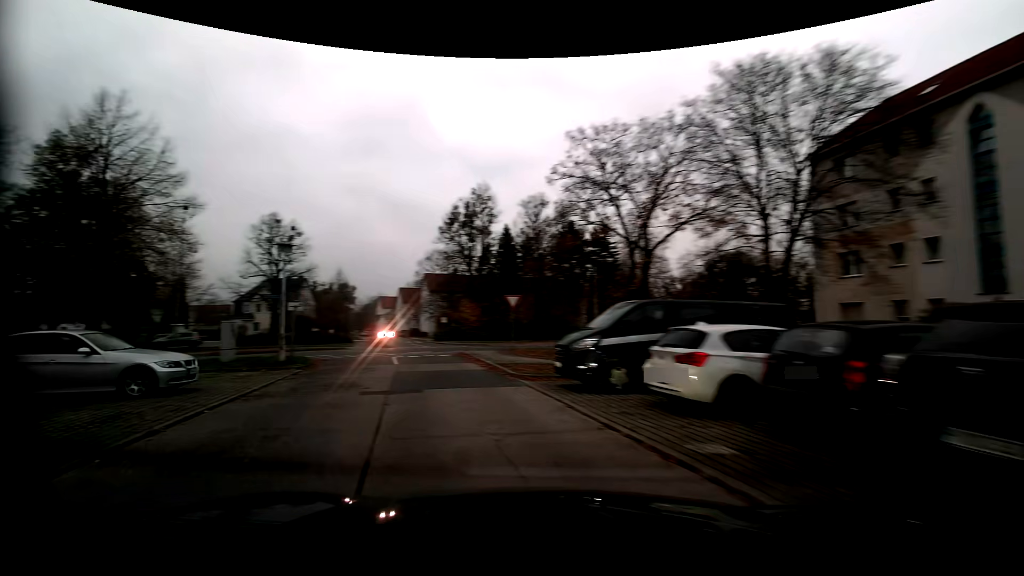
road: residential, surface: asphalt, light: Day
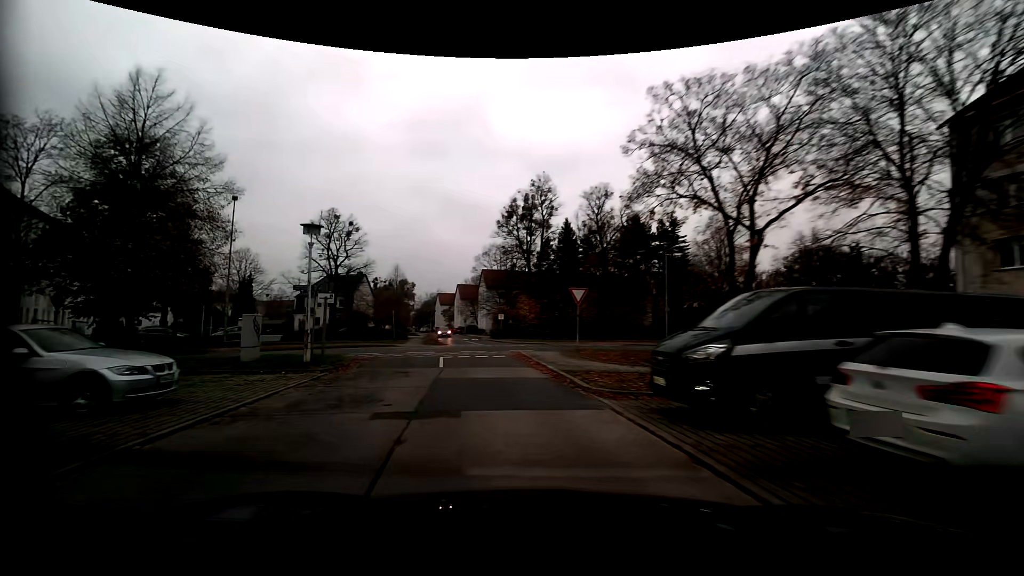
(-0.3, +3.5) m; -7°
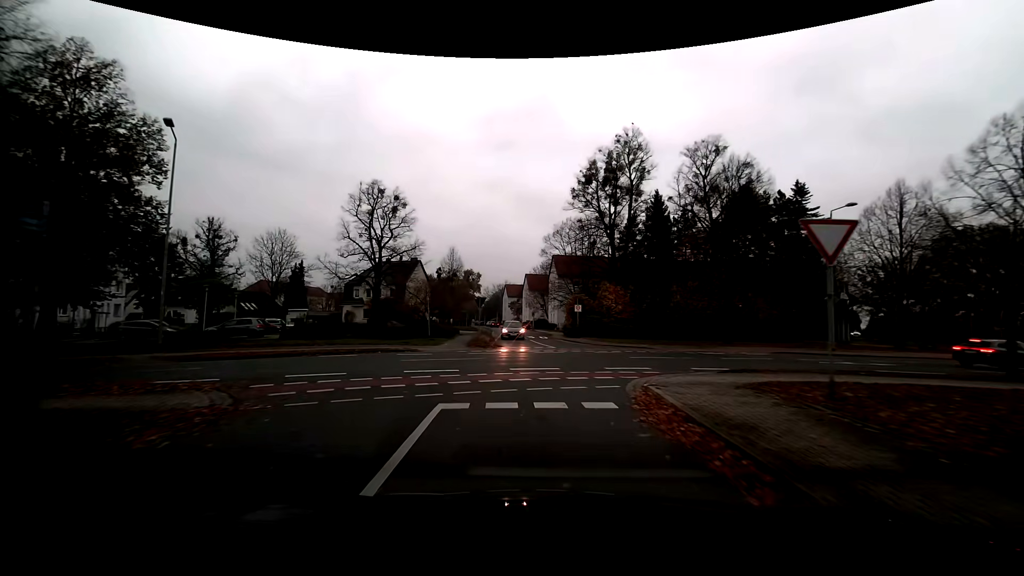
(-1.1, +13.4) m; -8°
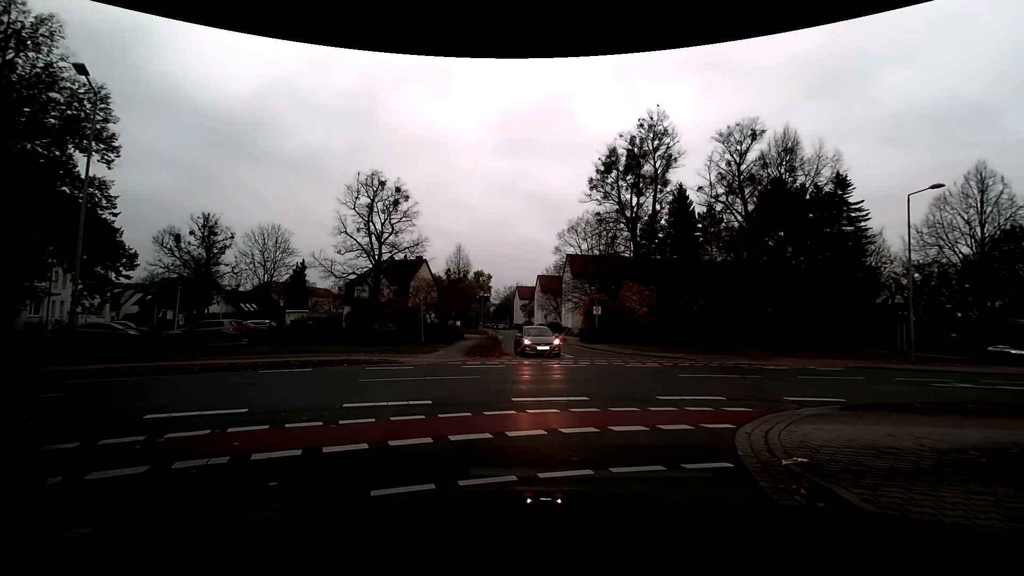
(0.0, +4.4) m; 0°
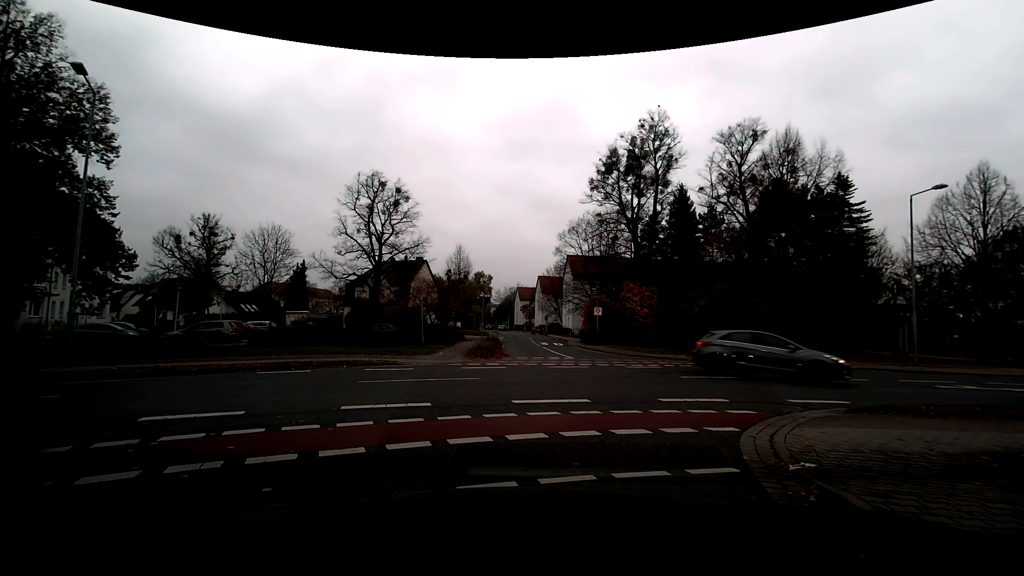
(0.0, +0.2) m; 0°
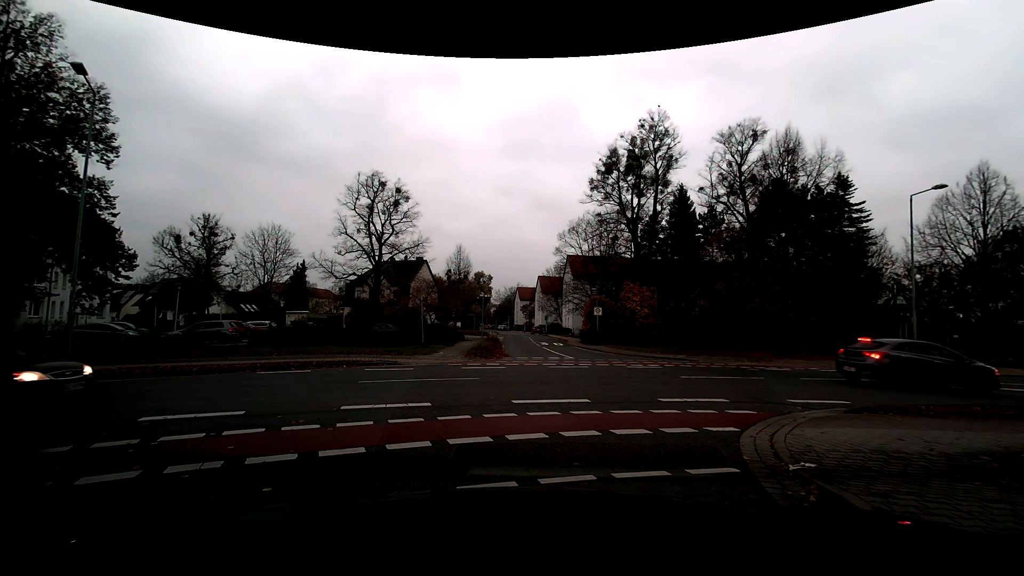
(0.0, 0.0) m; 0°
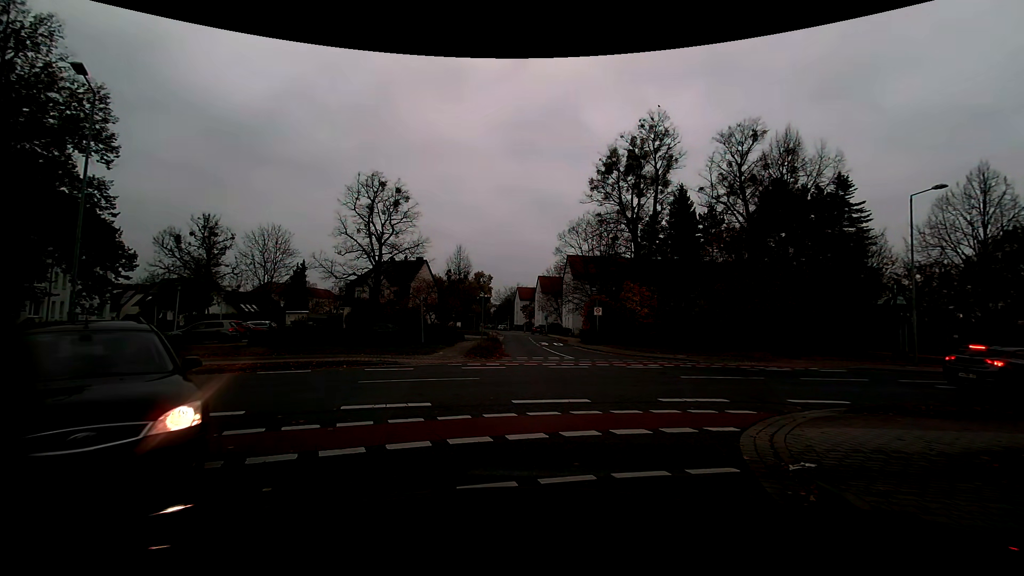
(0.0, 0.0) m; 0°
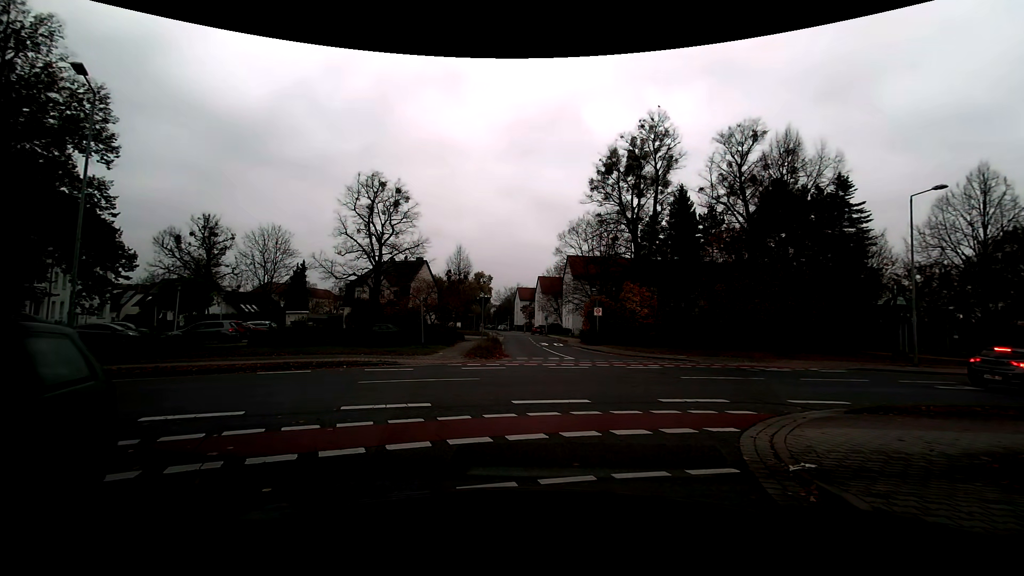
(0.0, 0.0) m; 0°
